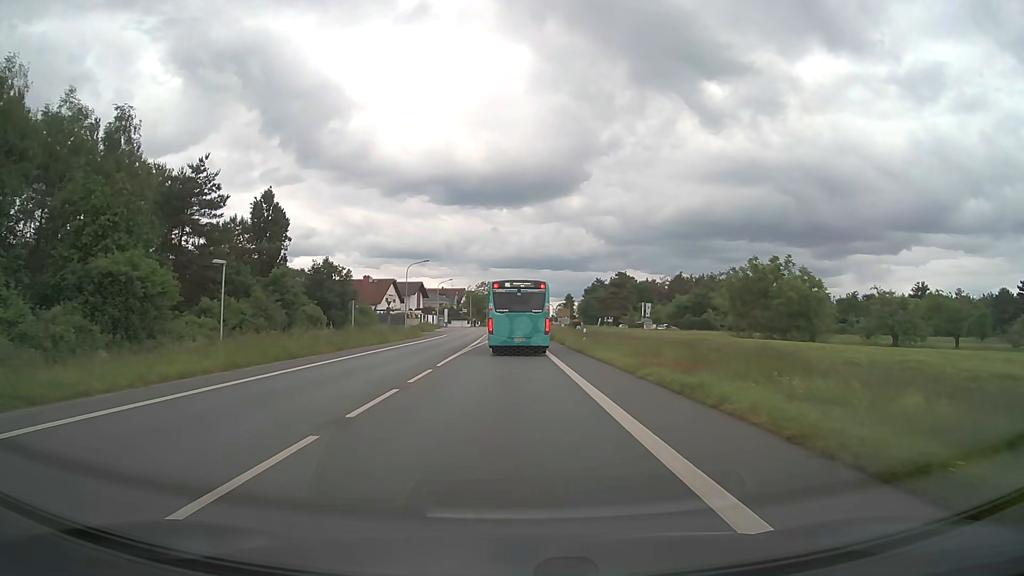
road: primary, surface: asphalt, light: Day
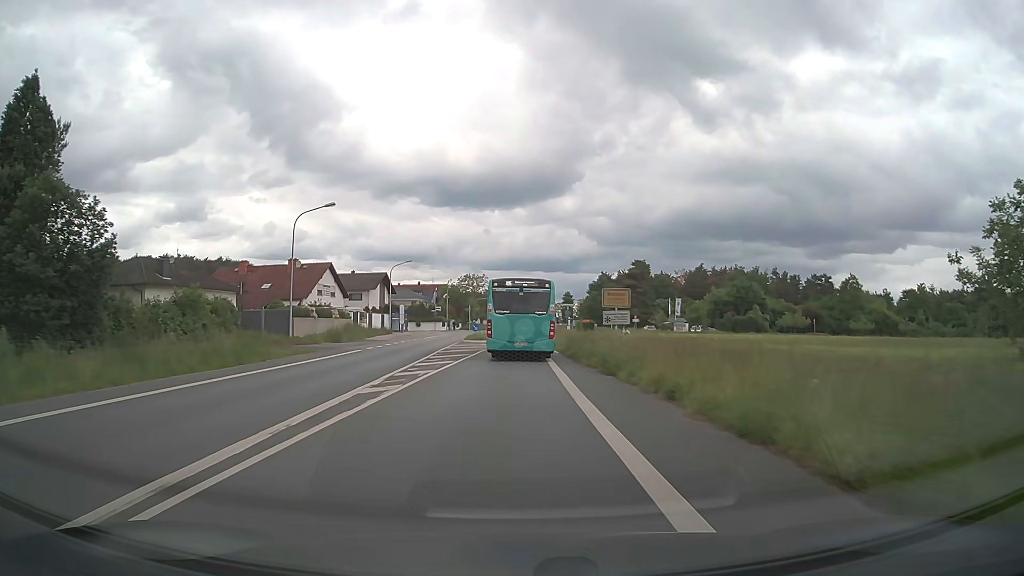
(+0.1, +35.6) m; +1°
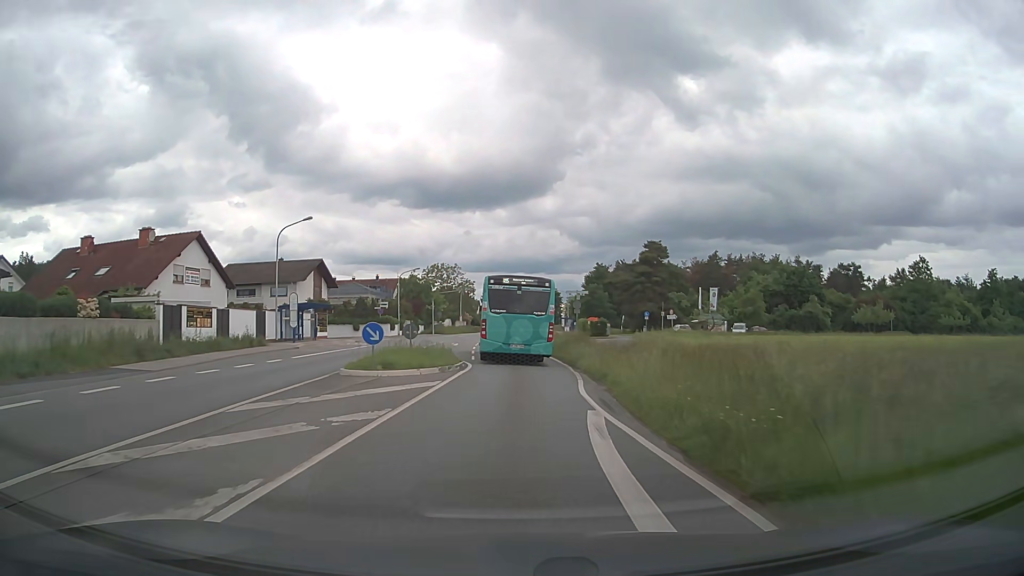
(+0.2, +31.3) m; +1°
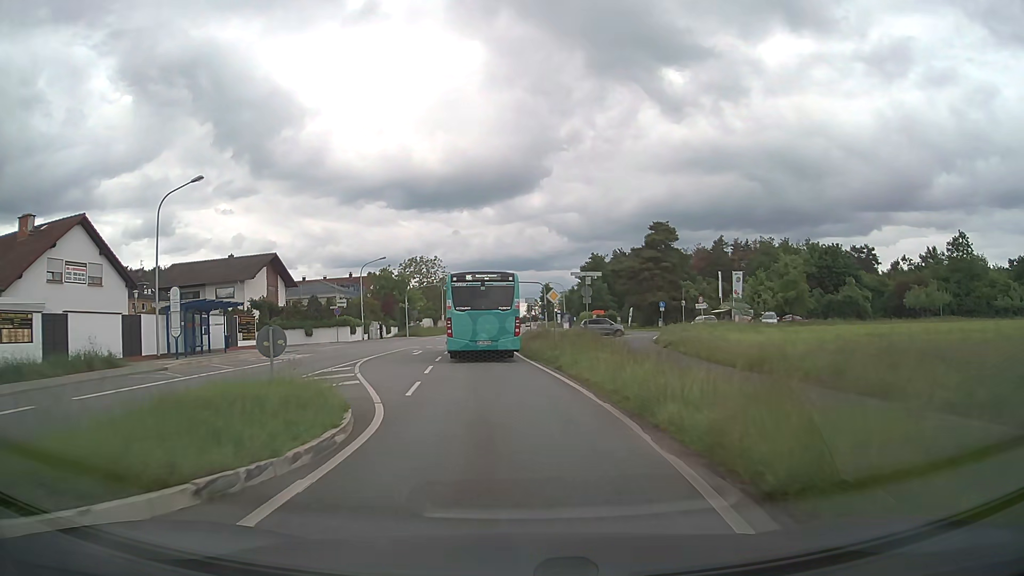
(+0.2, +14.0) m; +1°
